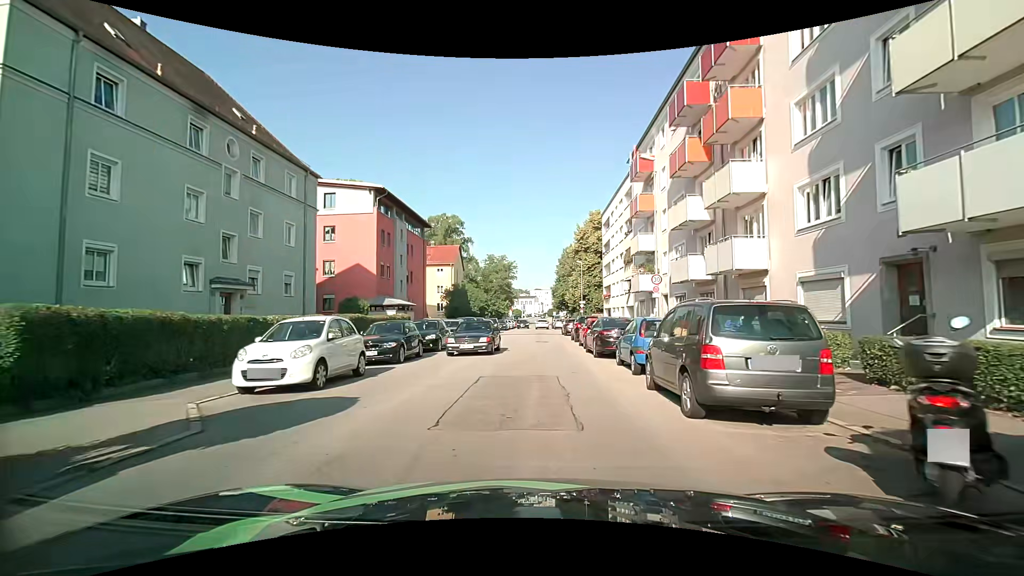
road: tertiary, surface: asphalt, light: Day
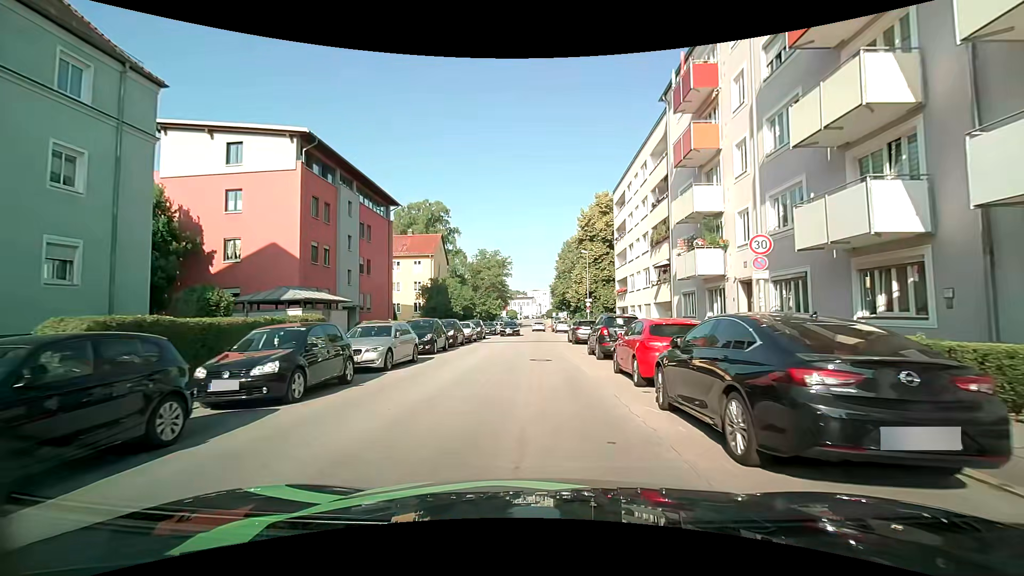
(+0.3, +12.9) m; +1°
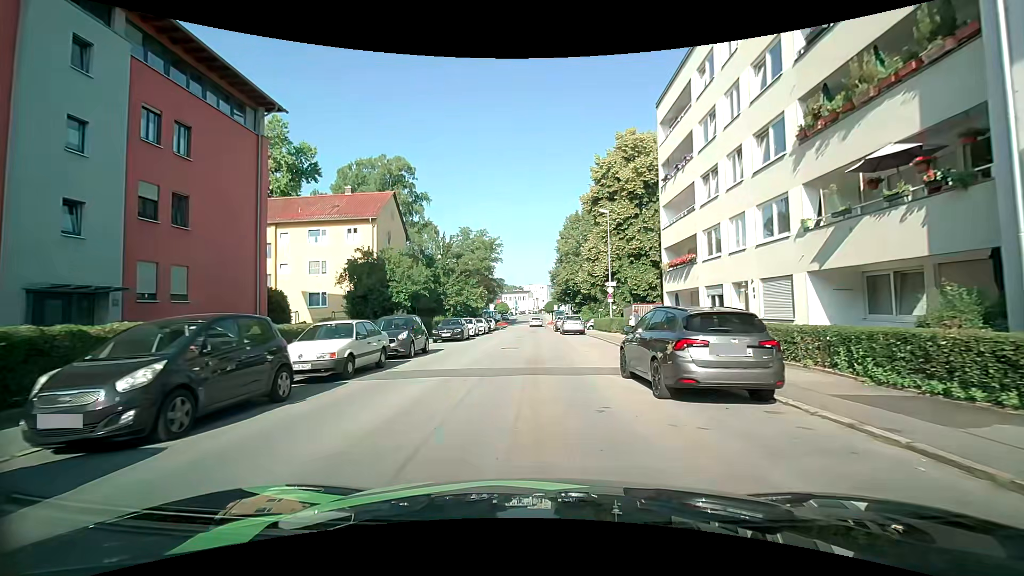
(+0.3, +21.4) m; +1°
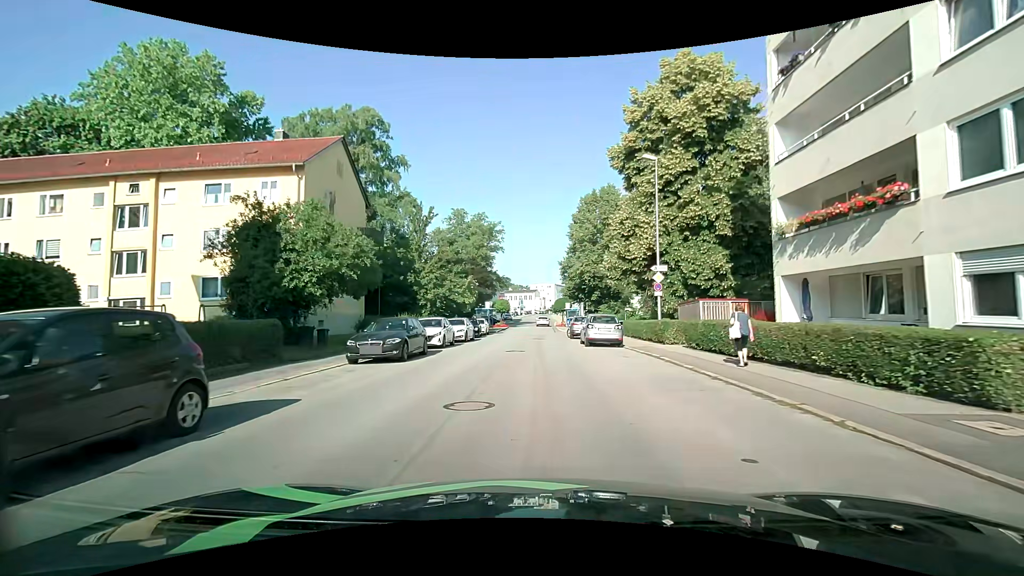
(-0.1, +14.6) m; 0°
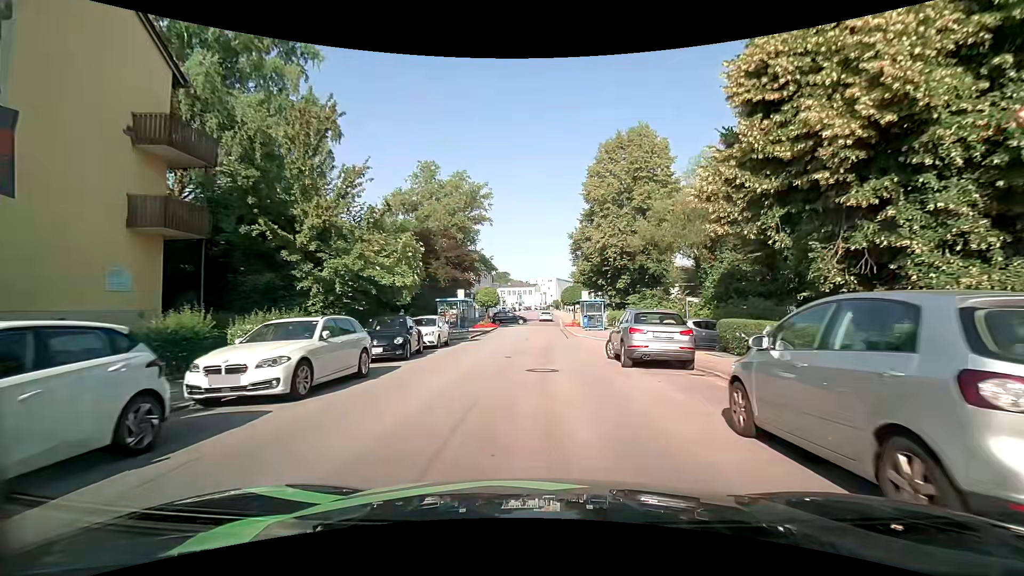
(-0.3, +20.4) m; 0°
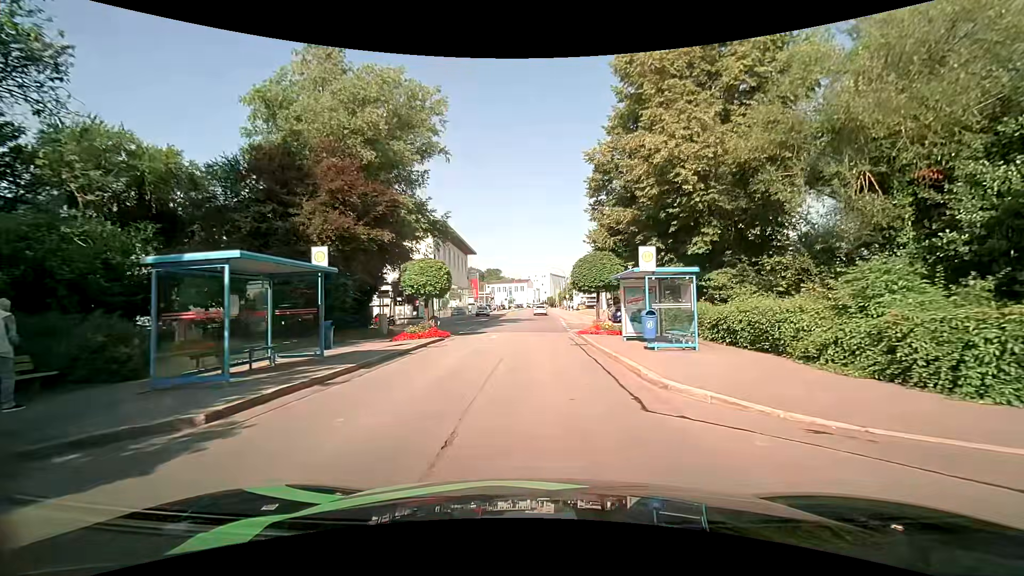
(-0.2, +23.2) m; 0°
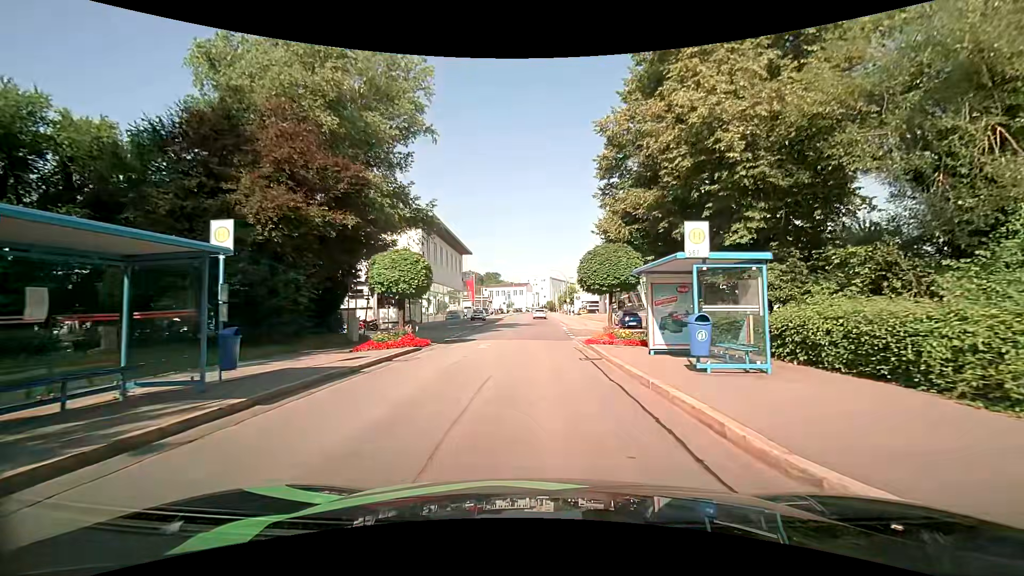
(0.0, +4.4) m; 0°
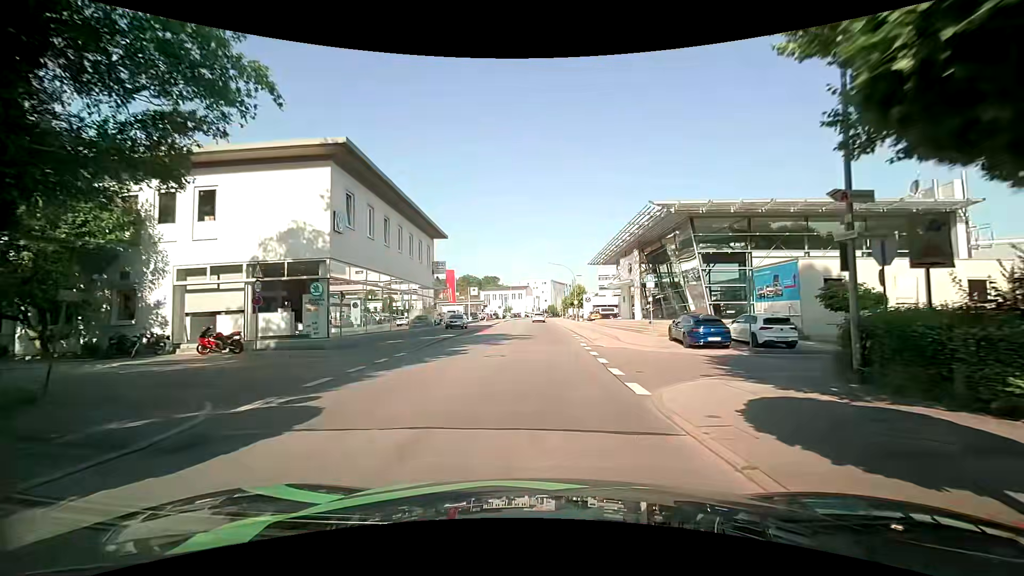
(0.0, +18.3) m; 0°
(0, +10) (0, +20) (0, +30) (0, +40) (0, +50) (0, +60) (0, +70) (0, +80) (0, +90) (0, +100) m
